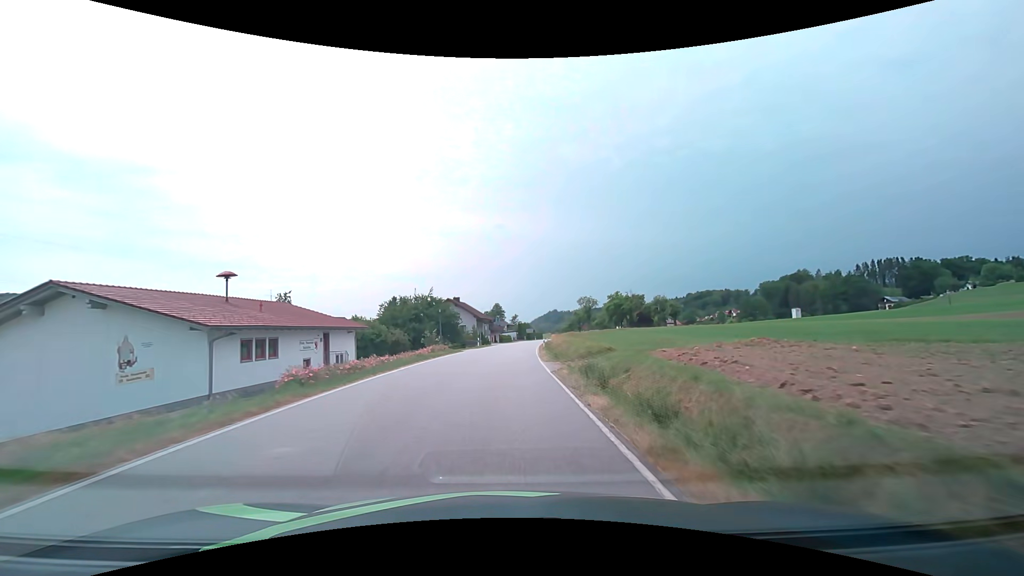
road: secondary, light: Day
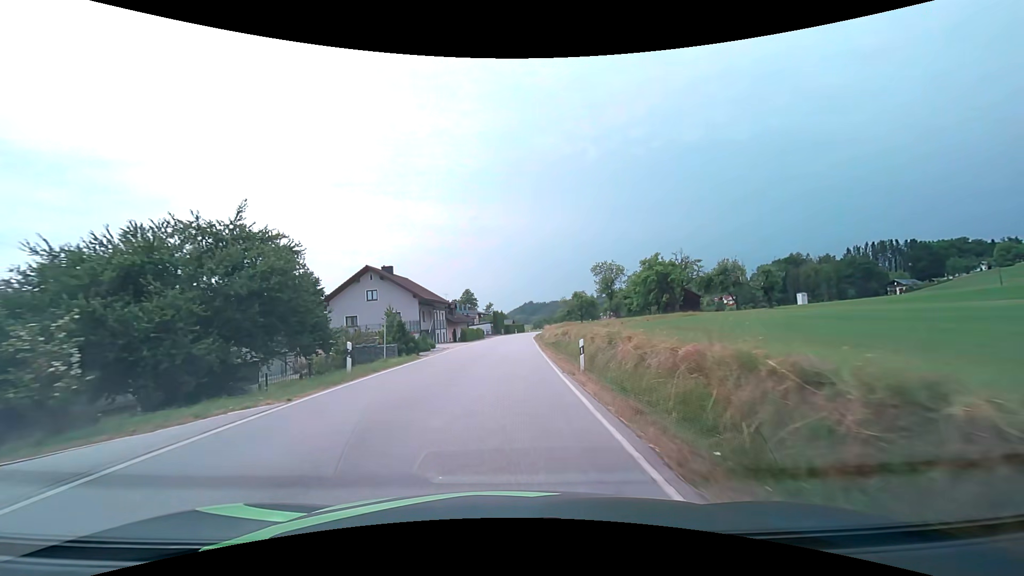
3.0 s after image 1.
(+1.1, +38.7) m; +3°
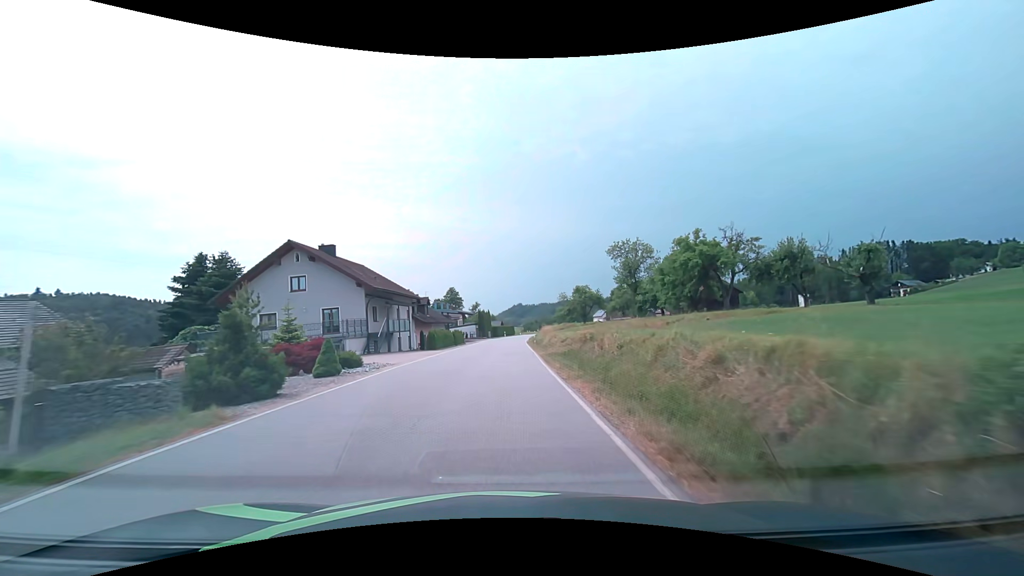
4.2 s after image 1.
(+0.2, +15.4) m; +1°
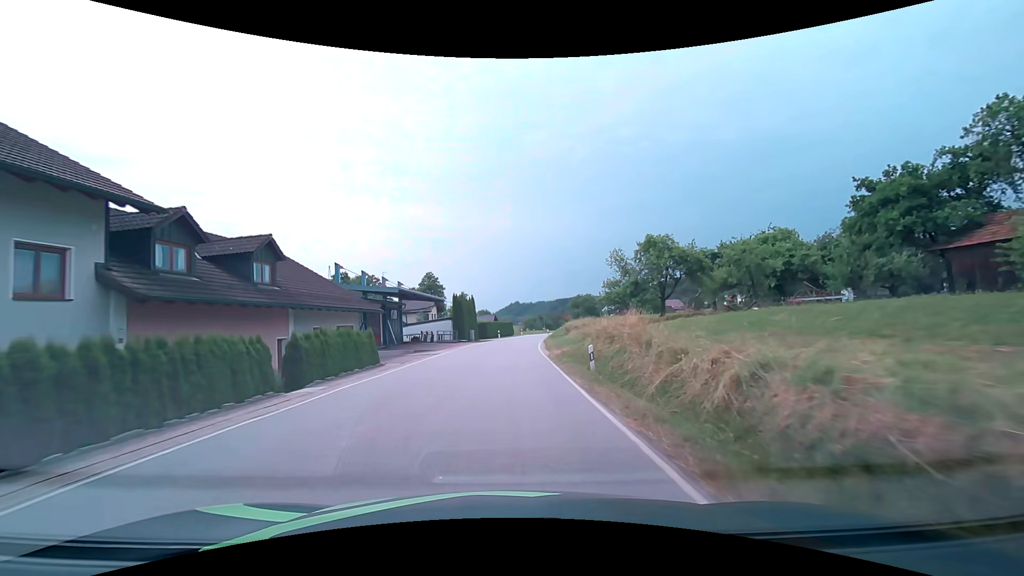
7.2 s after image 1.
(+0.2, +37.4) m; 0°
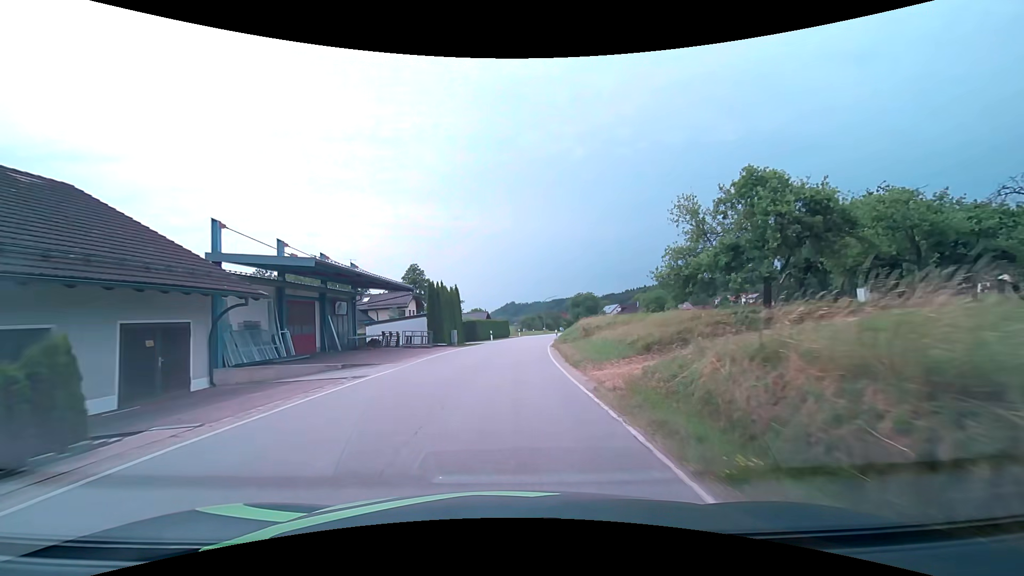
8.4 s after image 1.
(0.0, +14.3) m; 0°
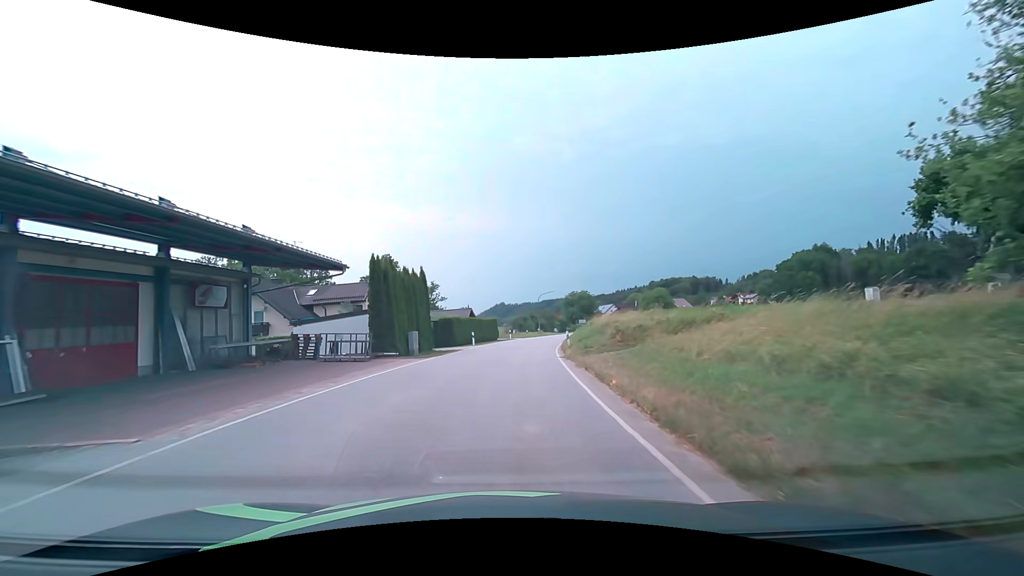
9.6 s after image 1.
(+0.1, +14.0) m; +1°
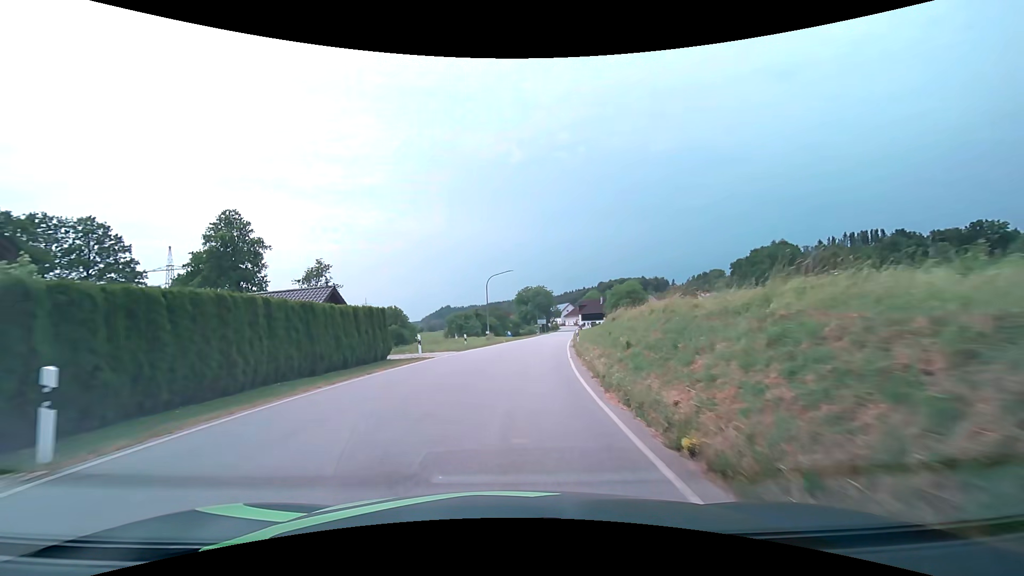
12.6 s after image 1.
(+1.7, +33.8) m; +6°
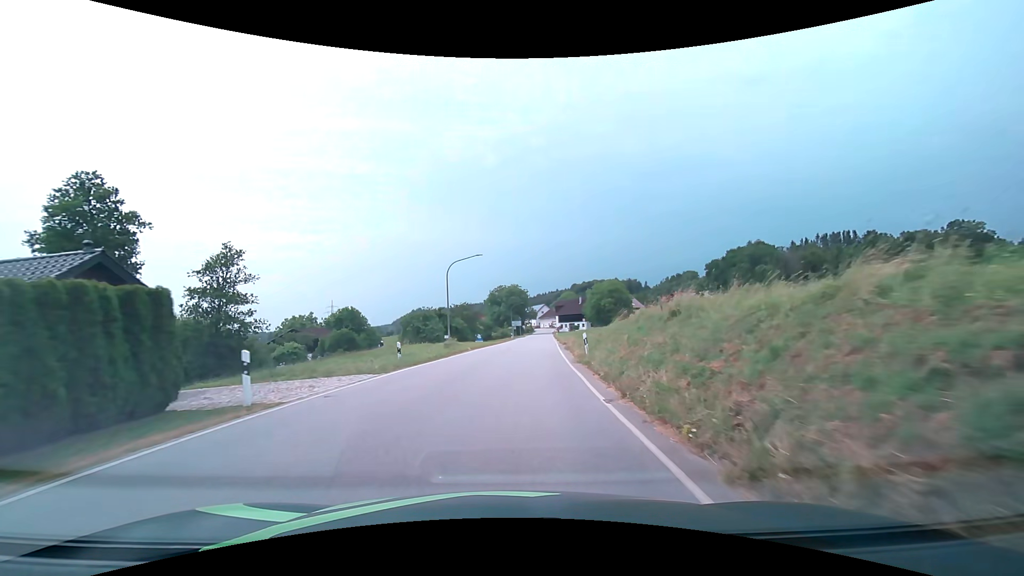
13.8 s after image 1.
(+0.3, +13.1) m; +3°
(0, +10) (+1, +20) (+2, +30) (+2, +40) (+3, +50) (+4, +60) (+5, +70) (+6, +80) (+7, +90) (+7, +100) m
